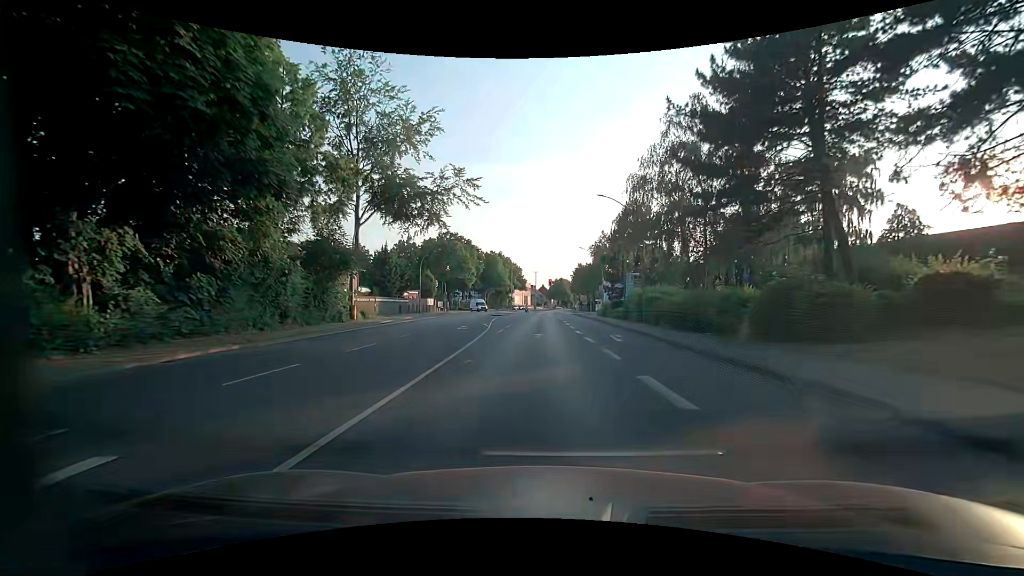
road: primary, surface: asphalt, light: Day
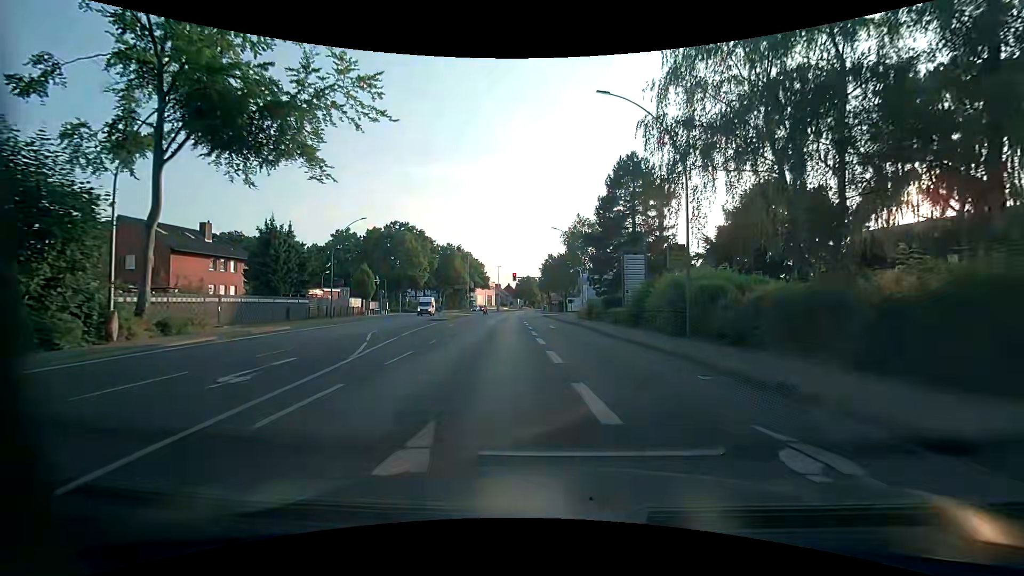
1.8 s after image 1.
(+0.5, +18.8) m; +4°
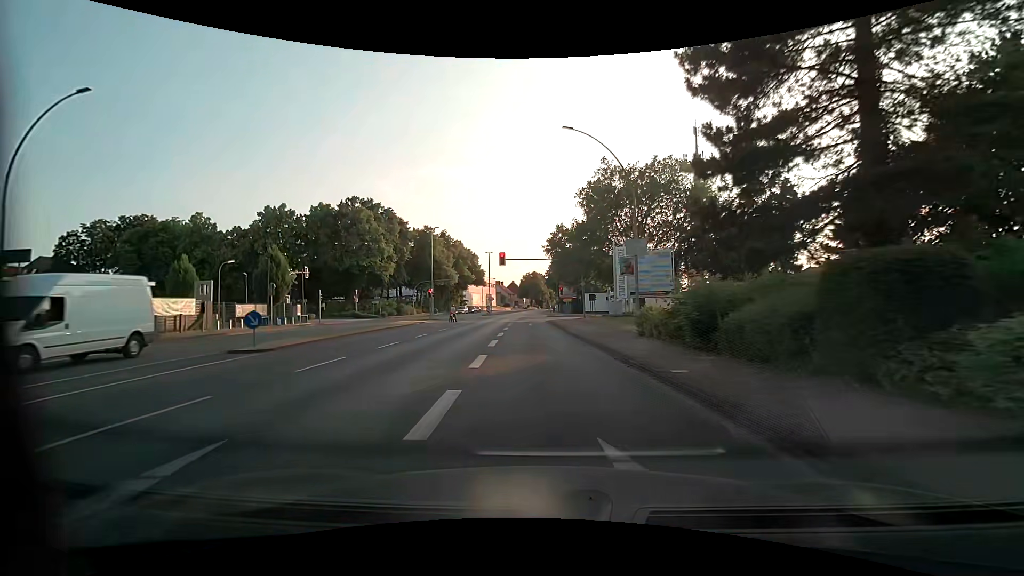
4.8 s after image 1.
(+0.2, +30.9) m; -1°
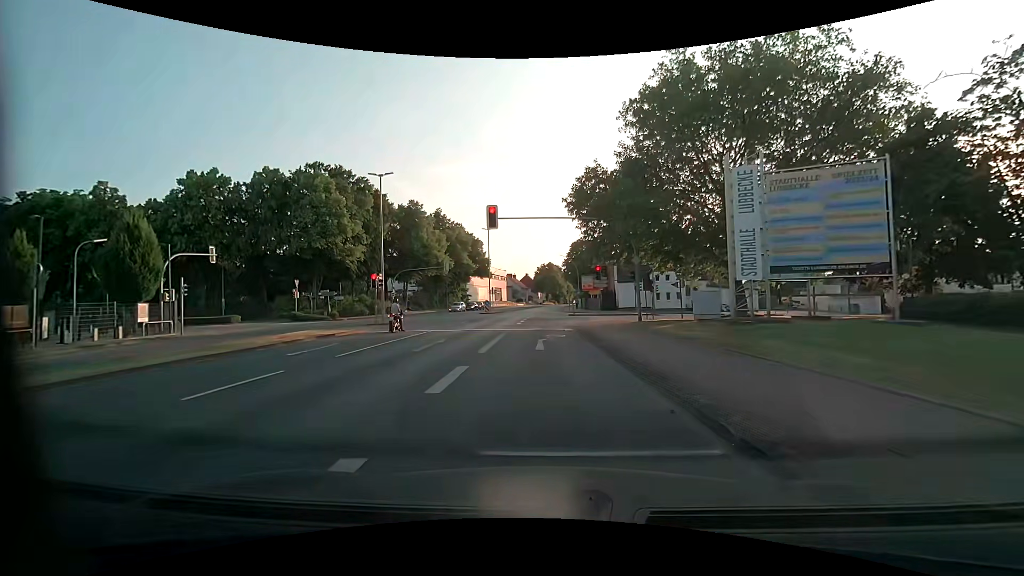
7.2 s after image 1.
(-0.3, +21.4) m; -1°
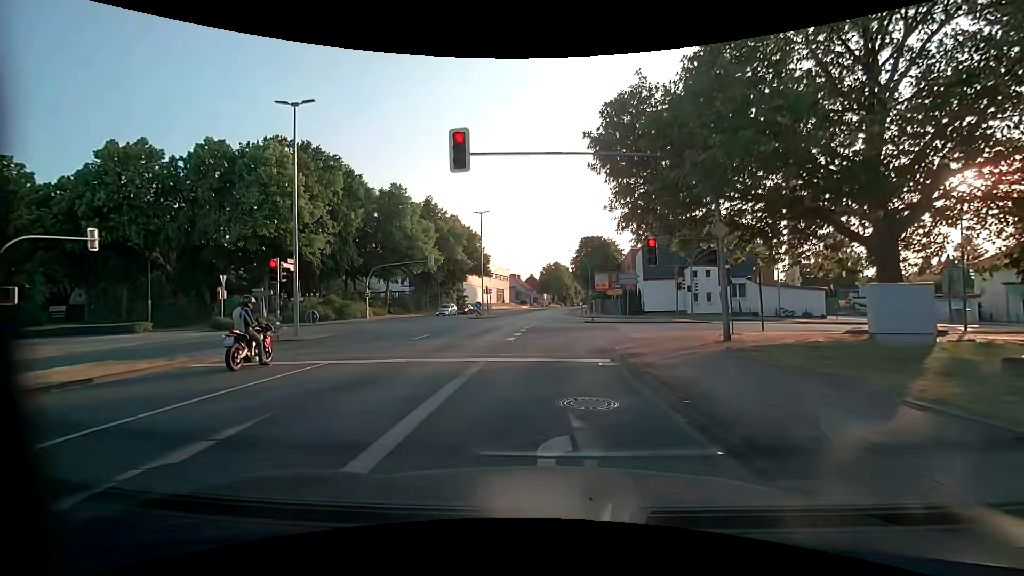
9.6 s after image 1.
(-0.3, +12.2) m; -2°
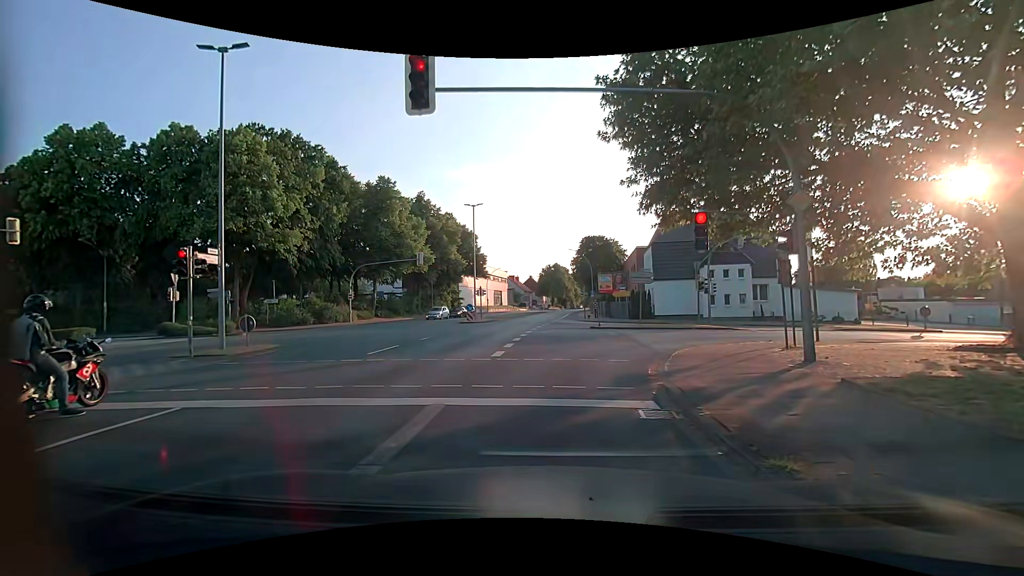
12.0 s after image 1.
(+0.1, +4.7) m; +2°
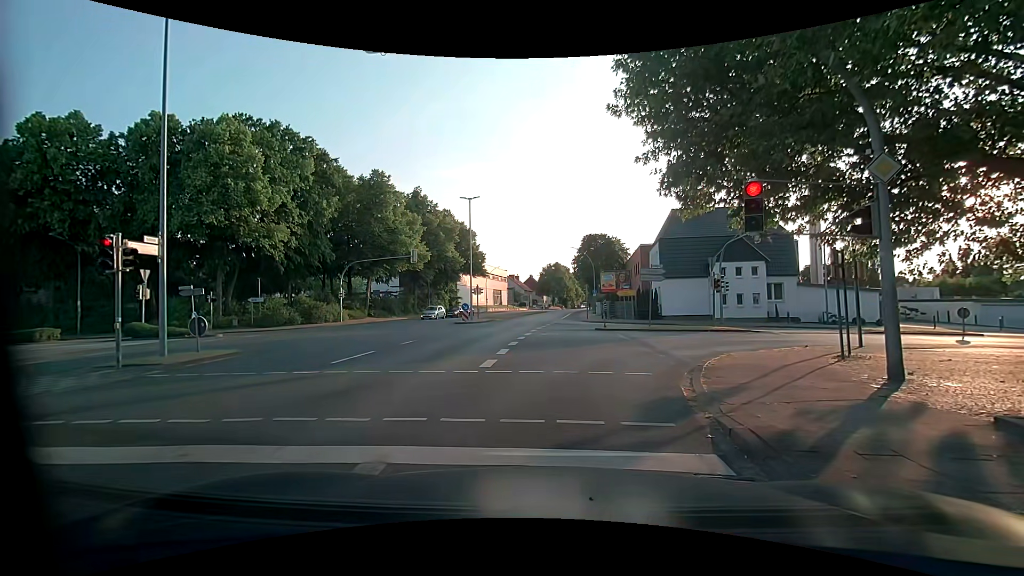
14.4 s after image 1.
(0.0, +2.5) m; 0°
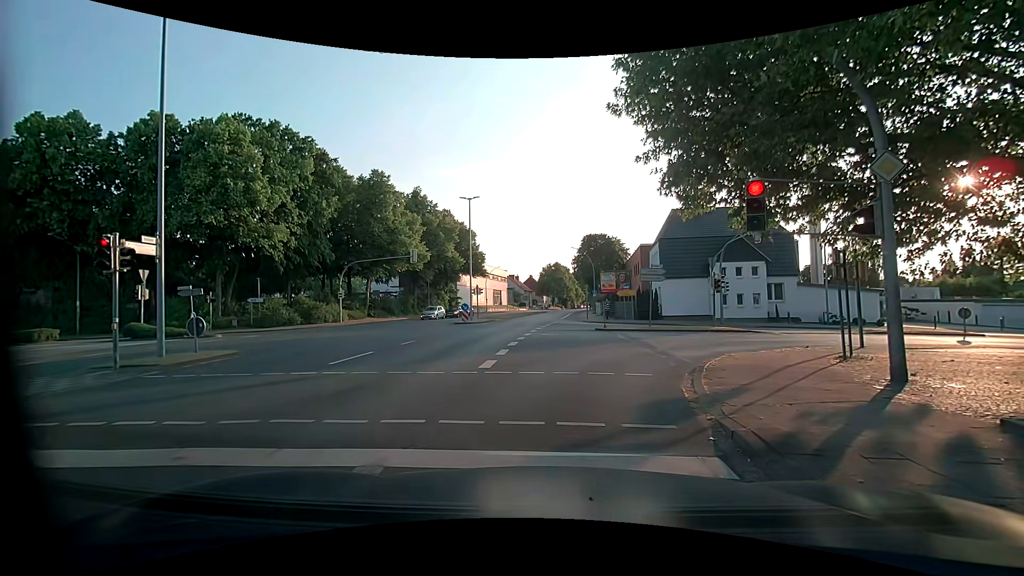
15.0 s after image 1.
(0.0, +0.1) m; 0°
